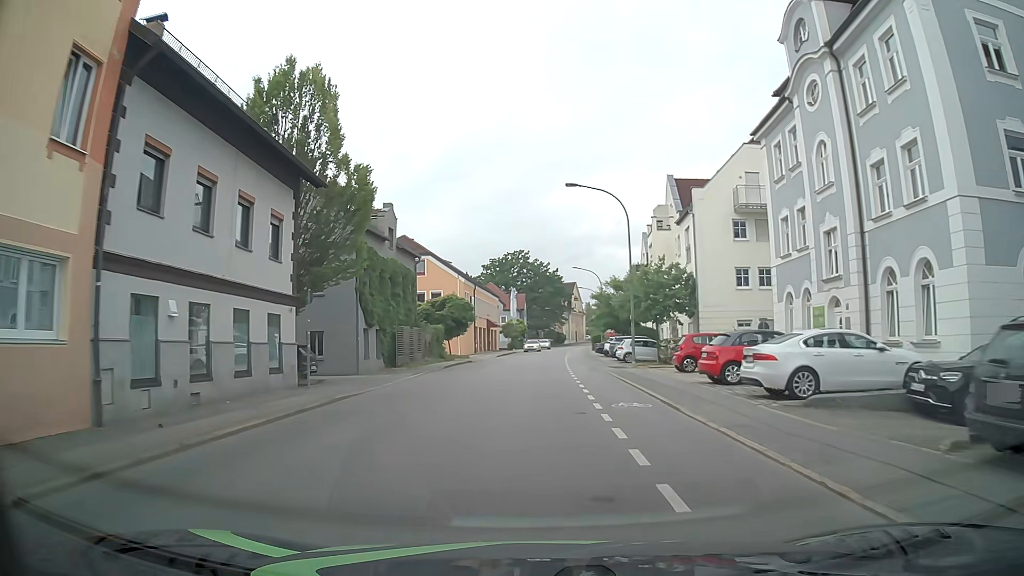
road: tertiary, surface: asphalt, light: Day
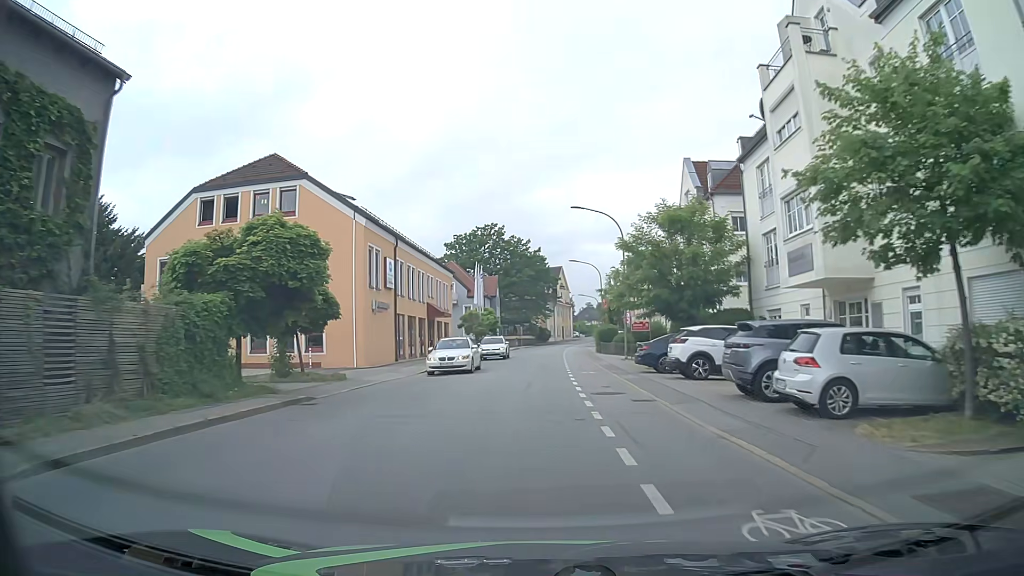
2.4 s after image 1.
(+0.4, +30.3) m; +2°
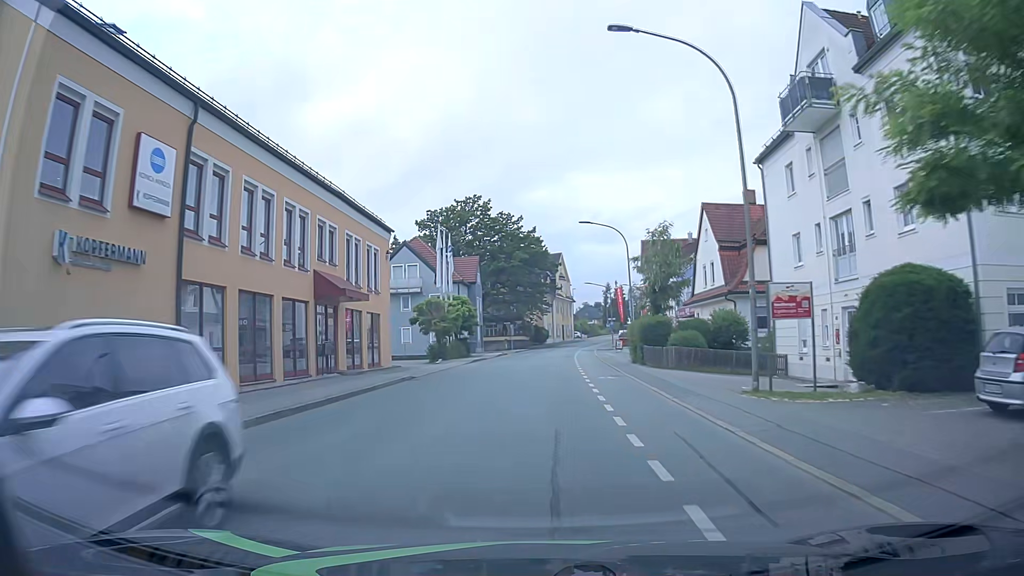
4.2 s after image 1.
(0.0, +23.1) m; 0°
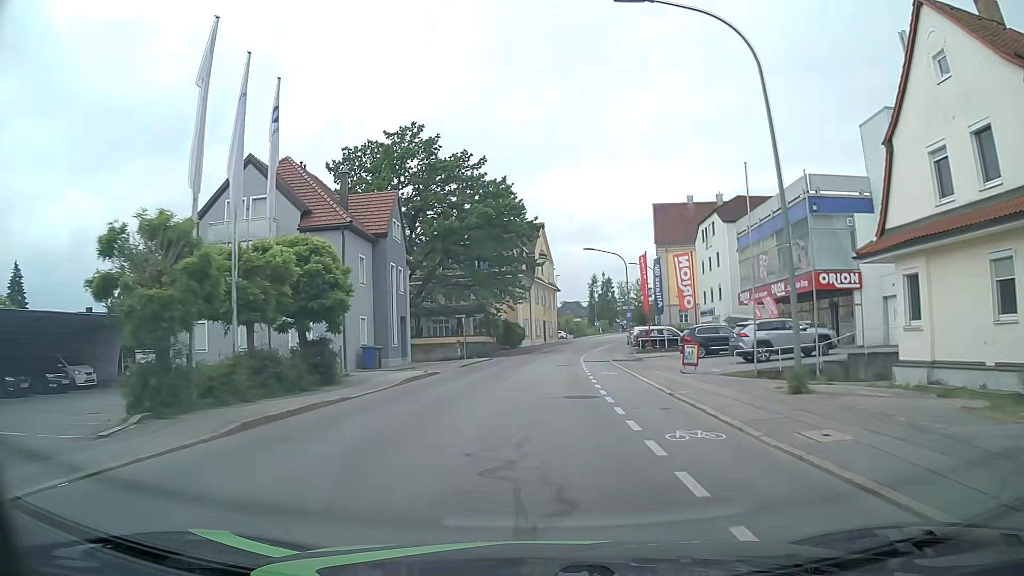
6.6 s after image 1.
(+0.7, +31.0) m; +2°
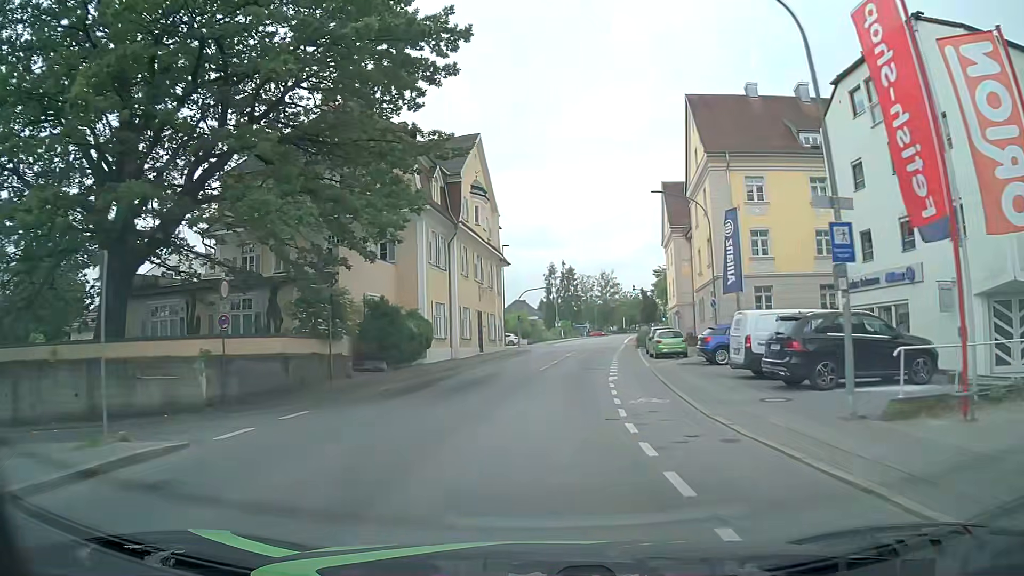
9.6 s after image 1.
(+1.1, +38.6) m; +4°
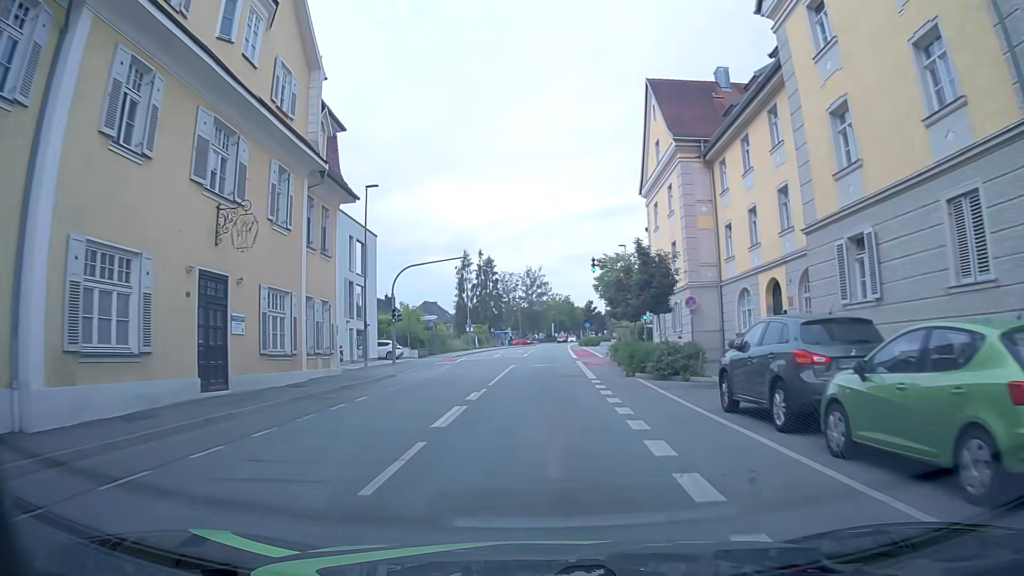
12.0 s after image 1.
(+2.1, +29.1) m; +7°
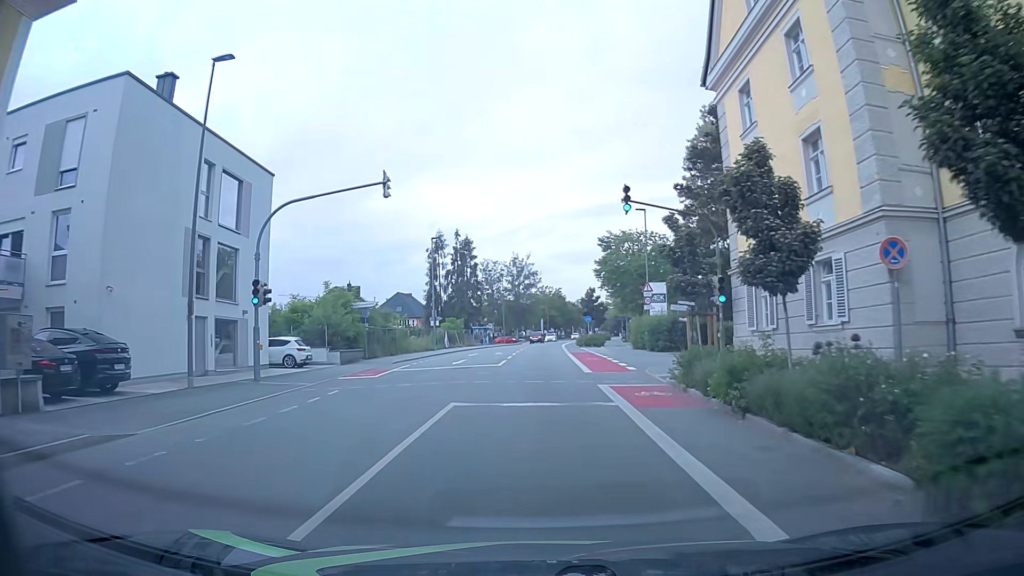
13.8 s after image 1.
(+0.1, +18.8) m; +1°
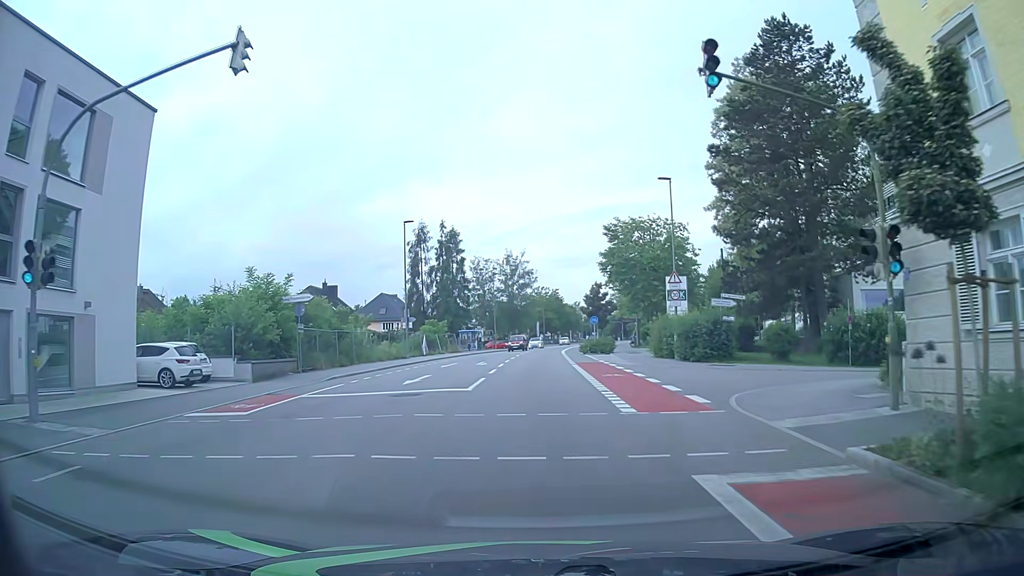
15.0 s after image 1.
(0.0, +11.0) m; +1°
(0, +10) (0, +20) (0, +30) (0, +40) (0, +50) (0, +60) (+1, +70) (+2, +80) (+3, +90) (+4, +100) m
